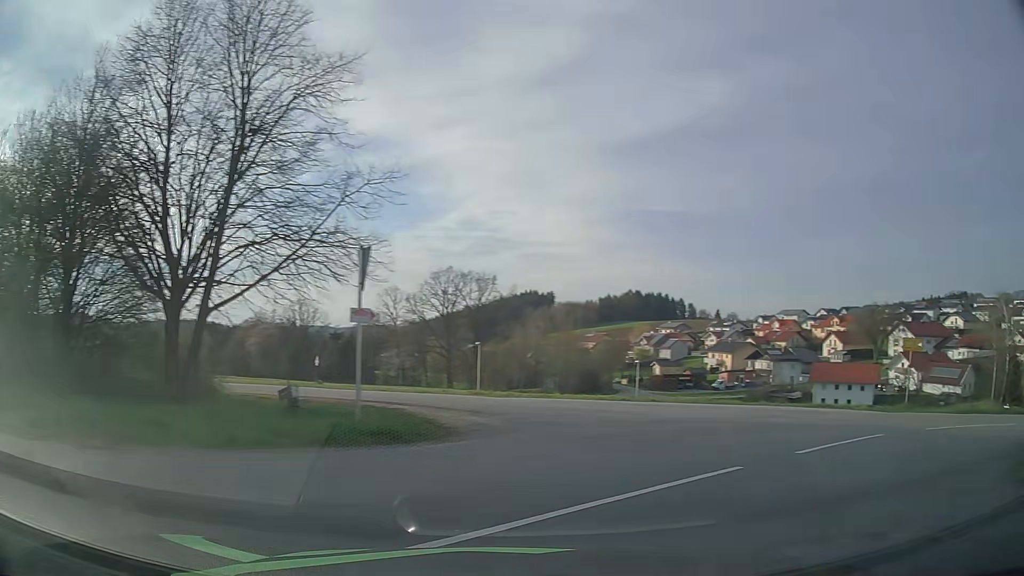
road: secondary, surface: asphalt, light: Day
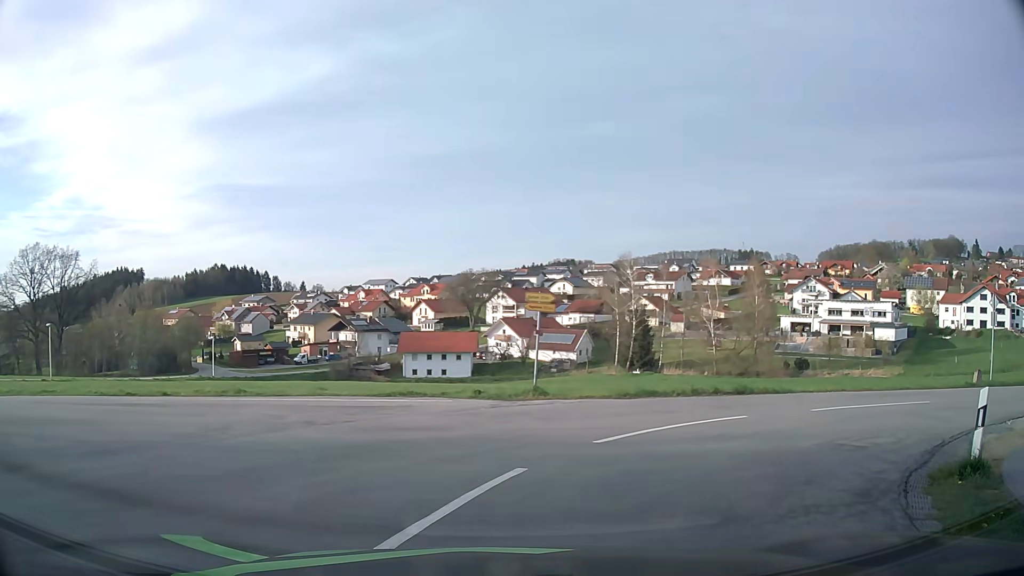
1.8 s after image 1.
(+2.2, +6.6) m; +35°
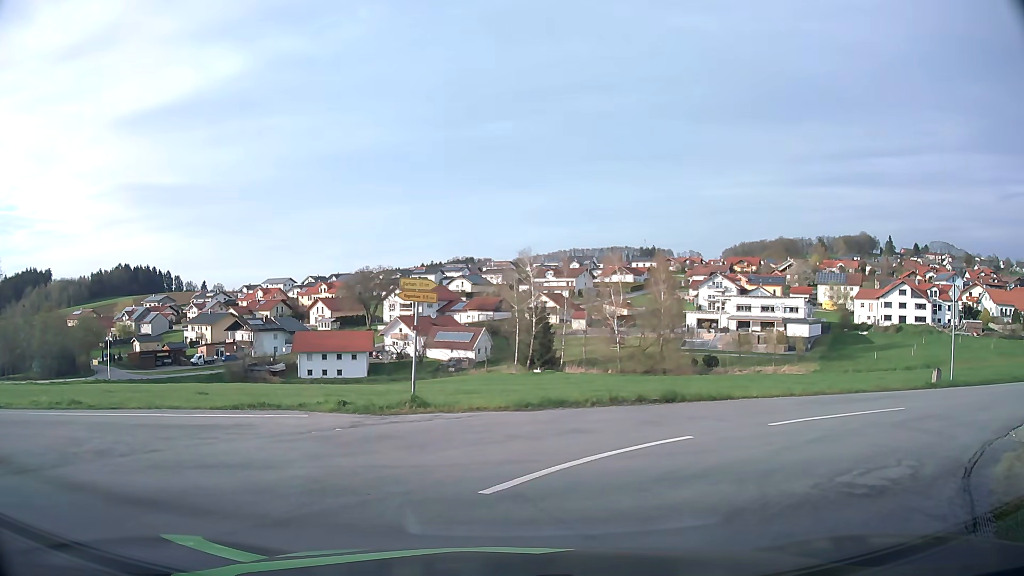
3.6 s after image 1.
(+0.2, +2.9) m; +7°
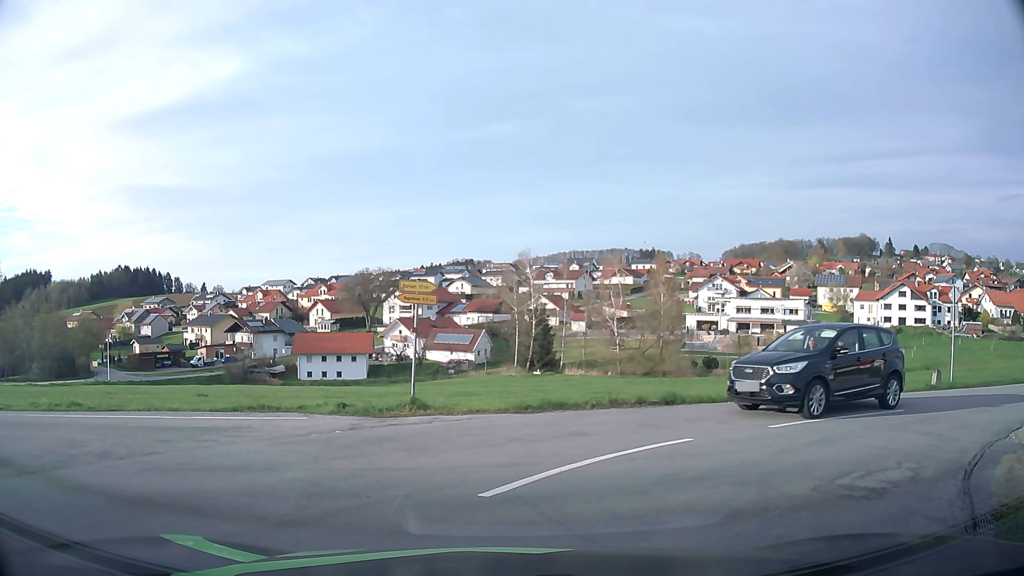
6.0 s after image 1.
(0.0, +0.1) m; 0°
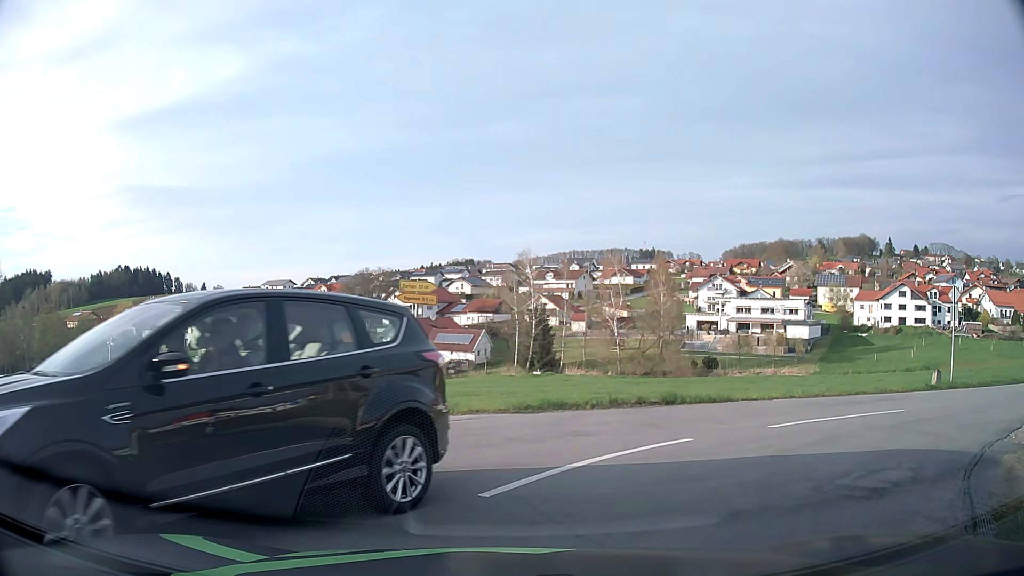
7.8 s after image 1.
(0.0, 0.0) m; 0°
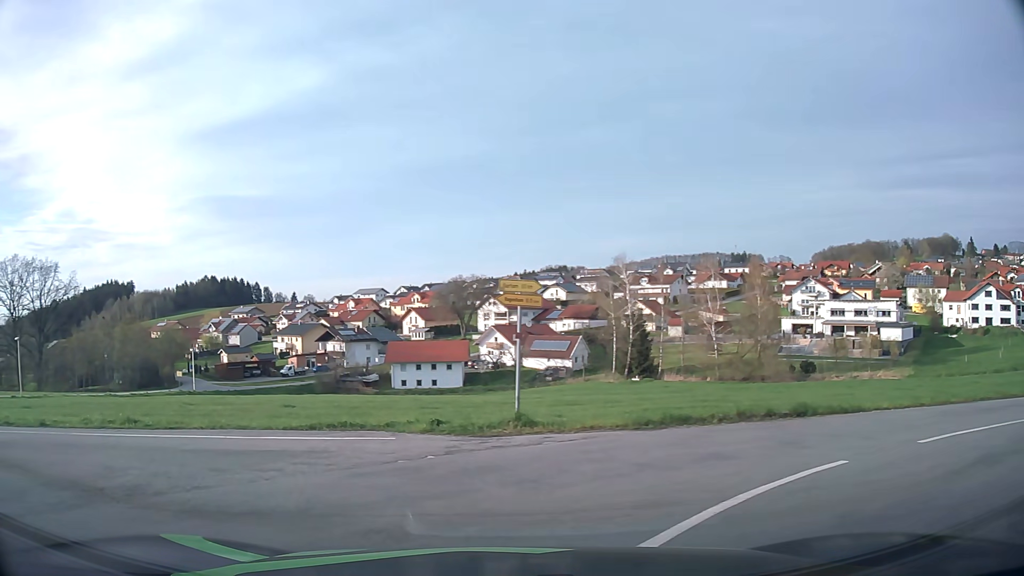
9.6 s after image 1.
(0.0, +1.7) m; -6°
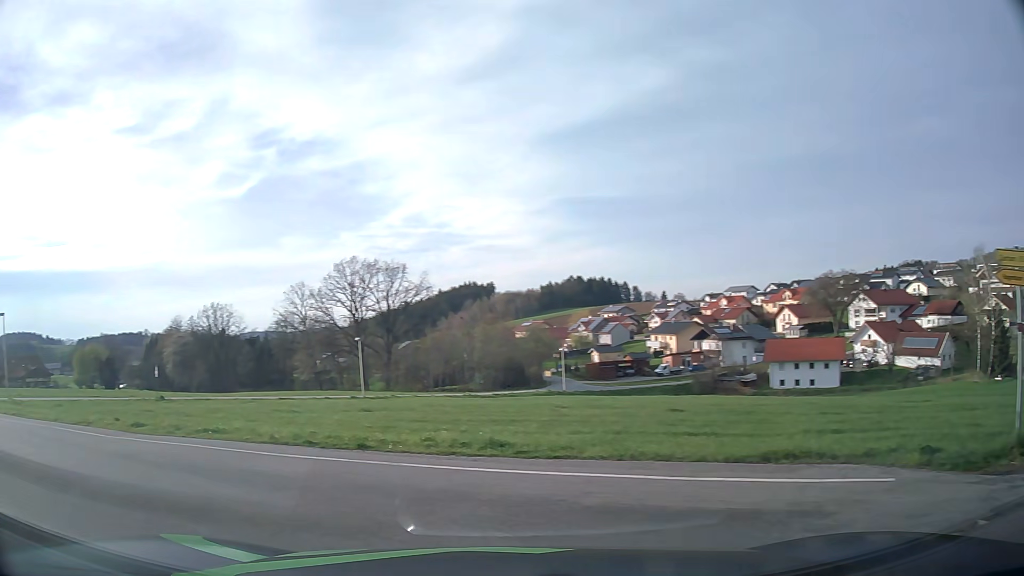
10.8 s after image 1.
(-1.0, +3.5) m; -31°
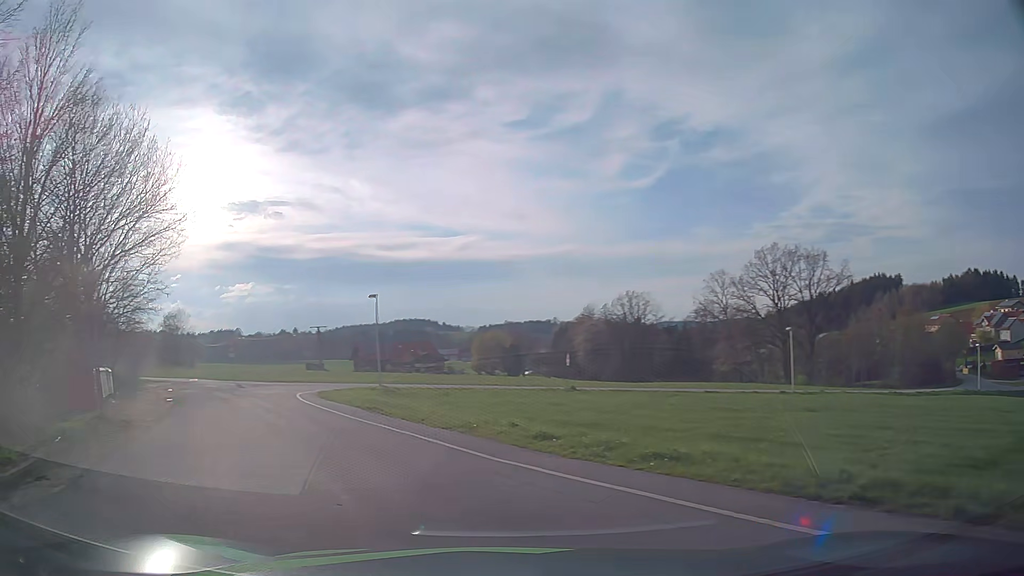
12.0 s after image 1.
(-1.7, +4.9) m; -35°
(-2, +10) (-6, +19) (-11, +28) (-14, +37) (-12, +47) (-6, +54) (+3, +59) (+13, +62) (+22, +65) (+32, +68) m
